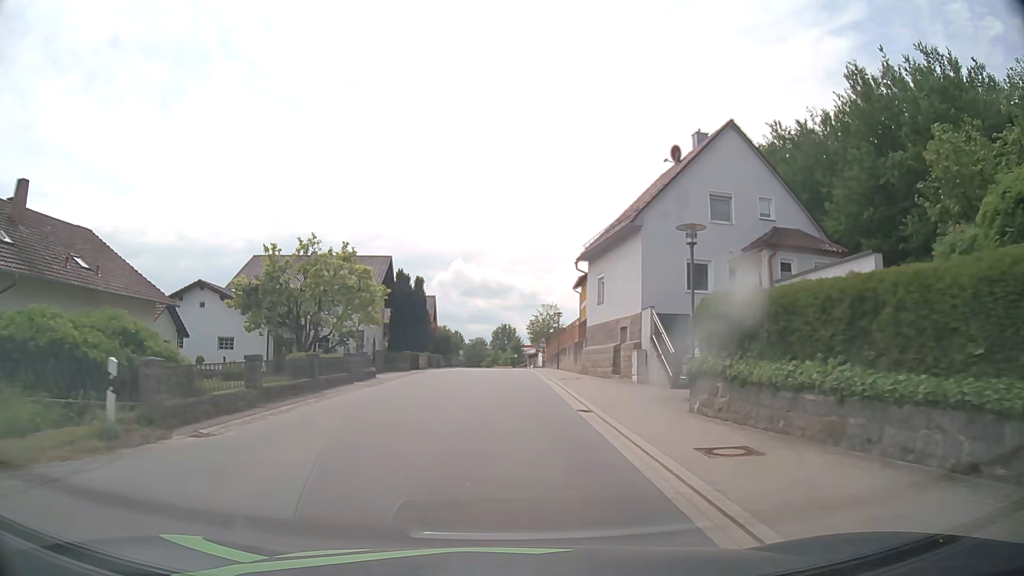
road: tertiary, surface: asphalt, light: Day
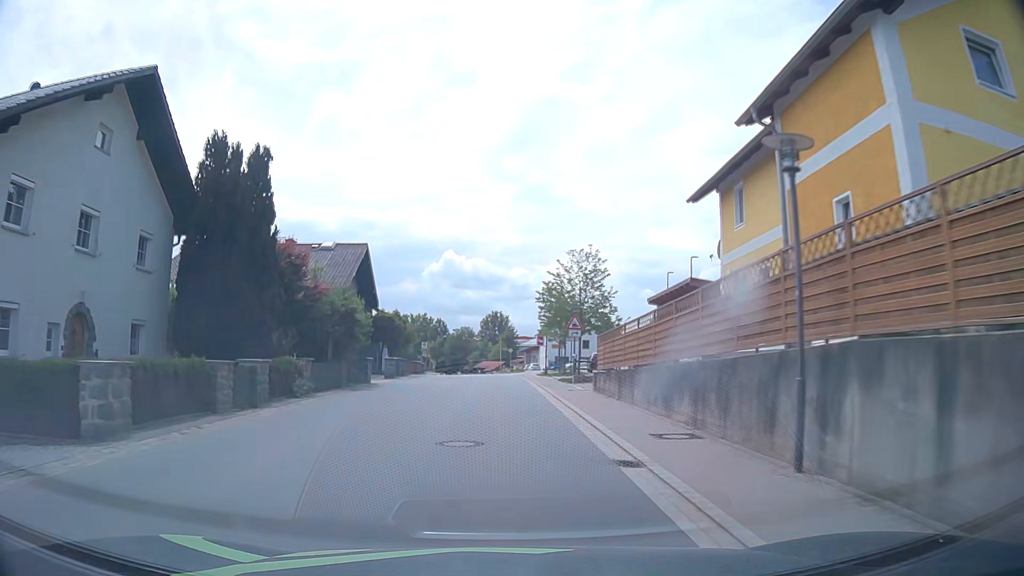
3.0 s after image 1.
(-0.1, +38.3) m; +1°
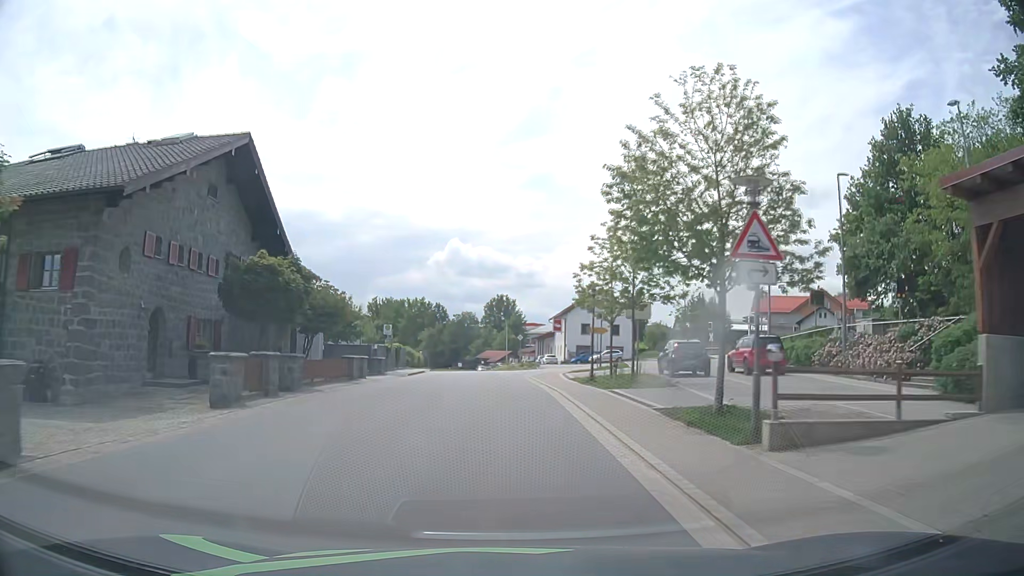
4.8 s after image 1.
(-0.2, +23.3) m; 0°
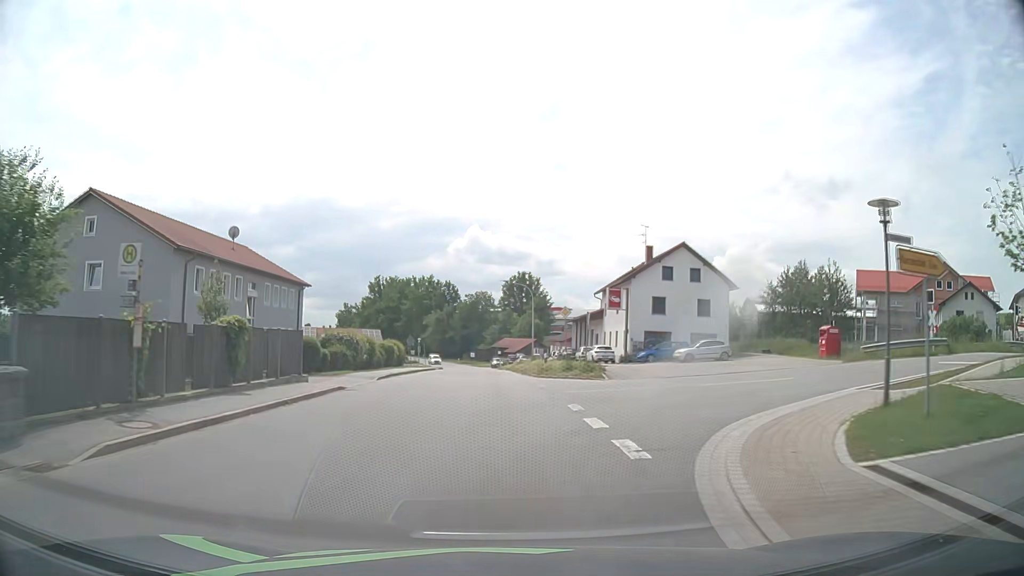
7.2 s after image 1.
(-0.6, +31.2) m; -2°
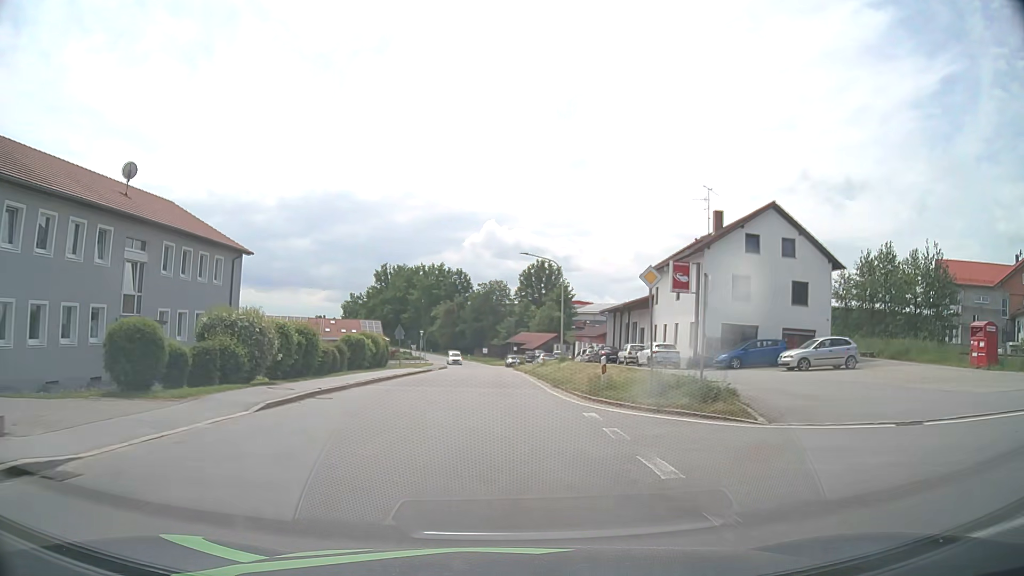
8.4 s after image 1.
(-0.3, +15.6) m; -2°
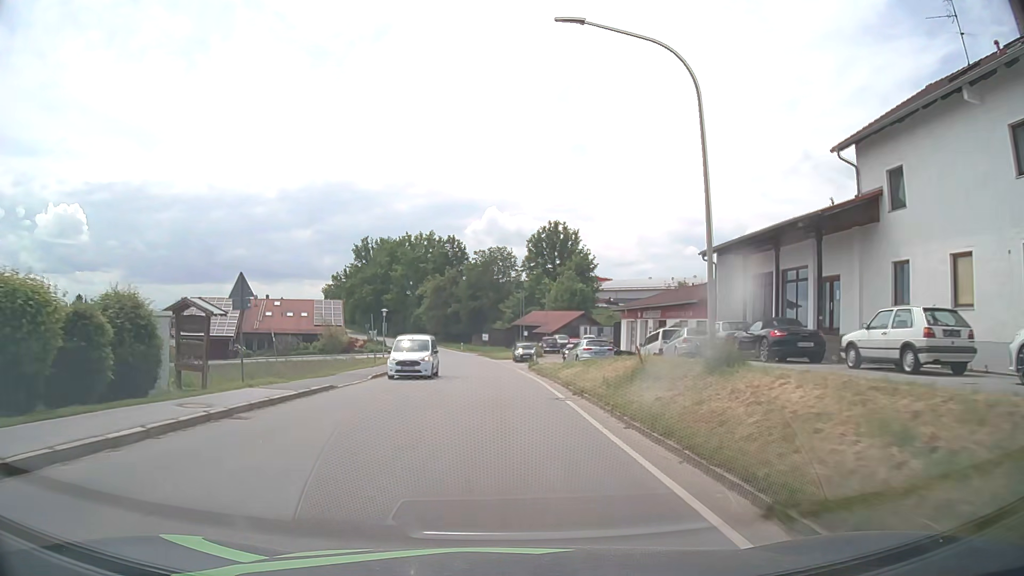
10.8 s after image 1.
(-0.1, +31.4) m; 0°
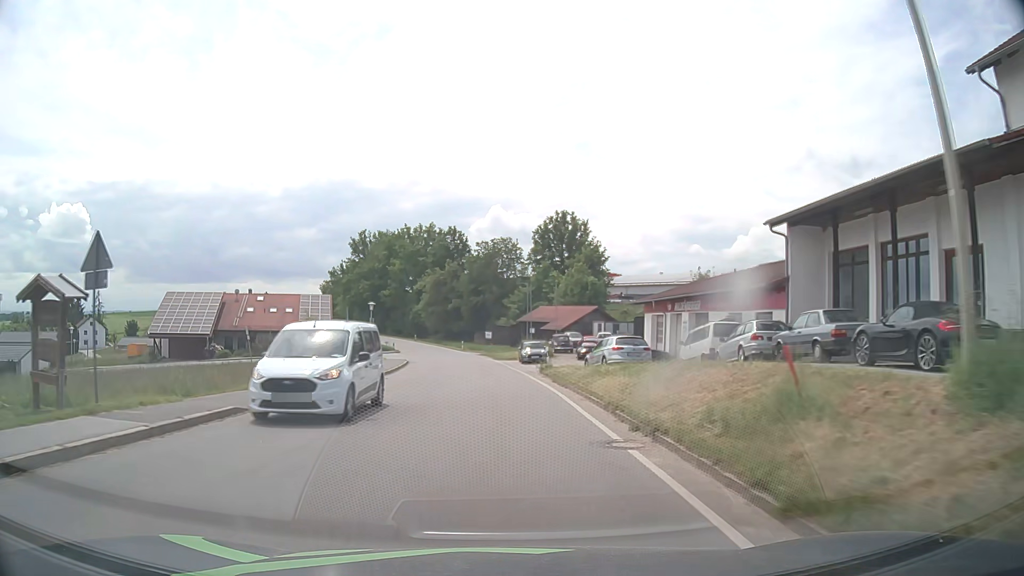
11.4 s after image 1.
(0.0, +7.8) m; 0°
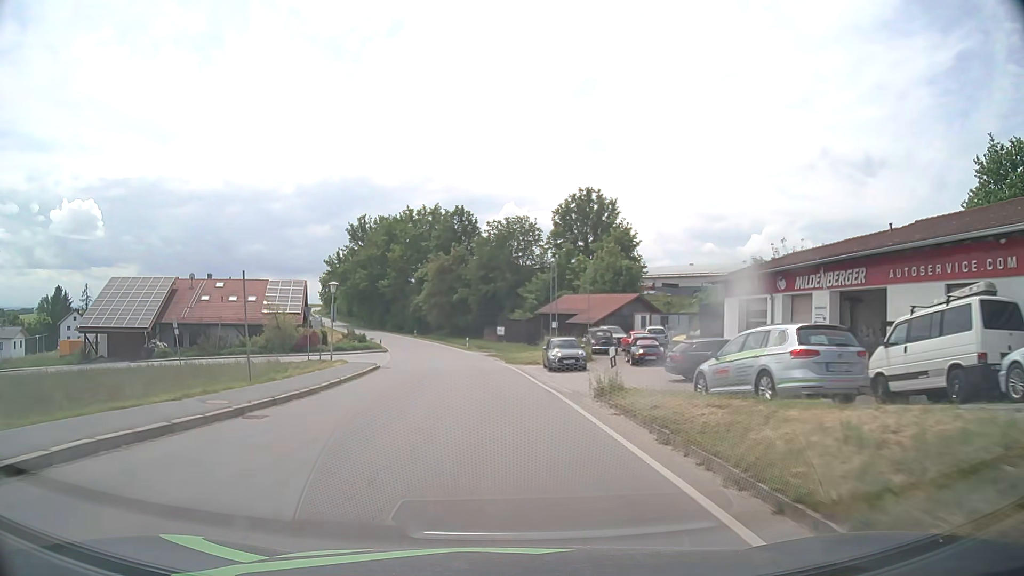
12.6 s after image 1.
(-0.1, +15.6) m; -1°
(0, +10) (0, +20) (-1, +30) (-2, +40) (-3, +50) (-5, +60) (-7, +69) (-10, +79) (-13, +89) (-17, +98) m
